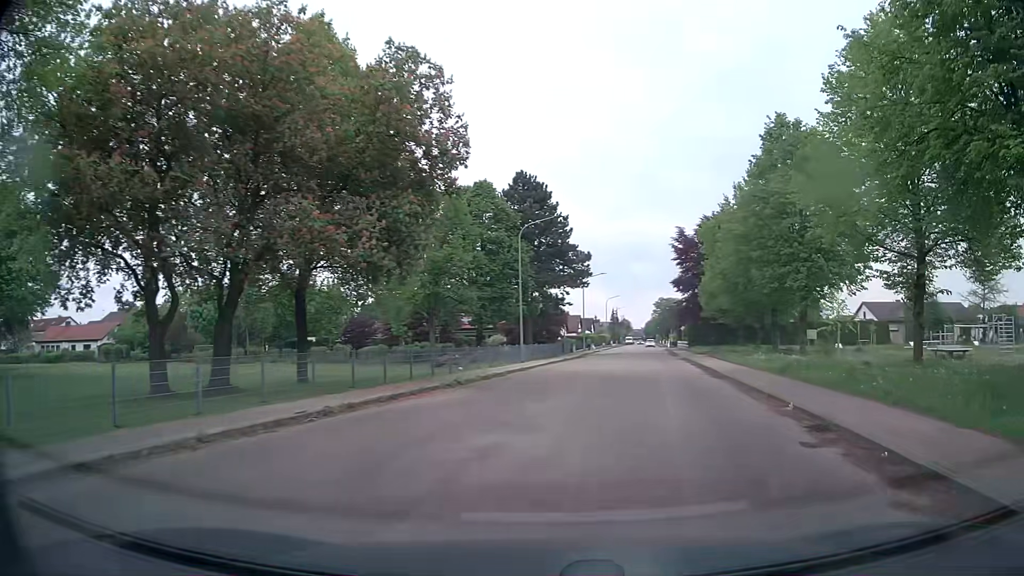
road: residential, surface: asphalt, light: Day
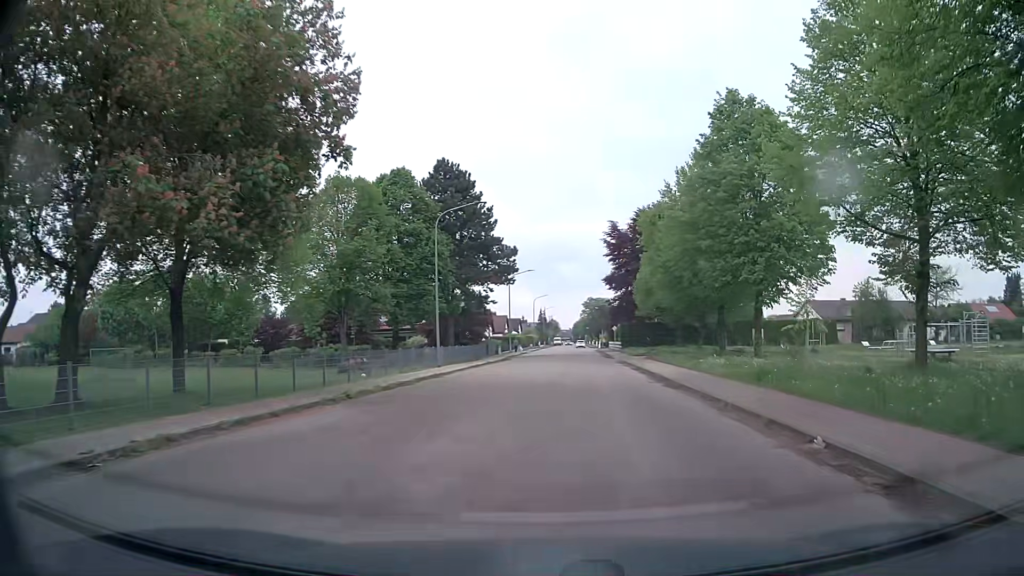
(+0.3, +4.9) m; +6°
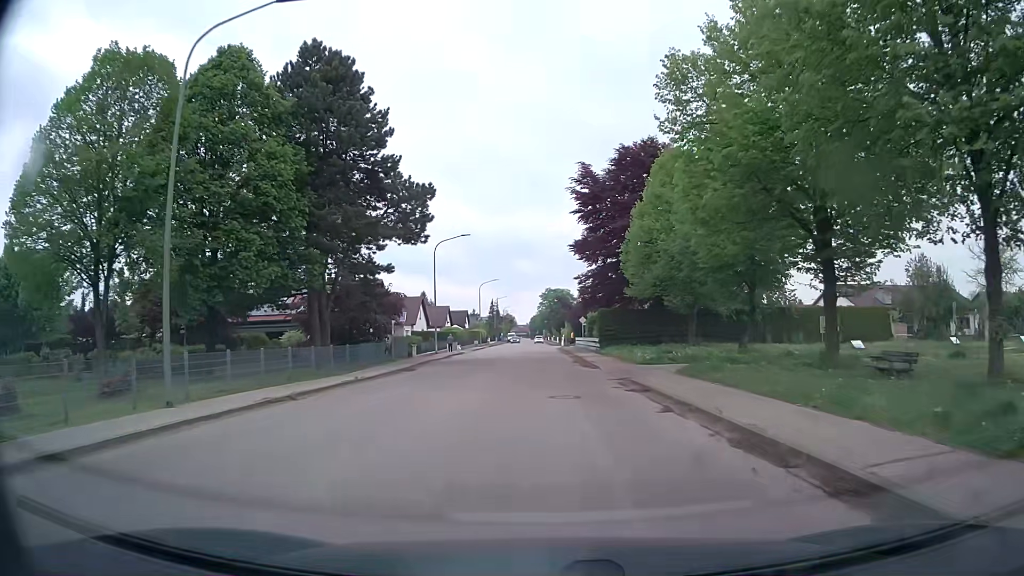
(+1.2, +24.5) m; +3°
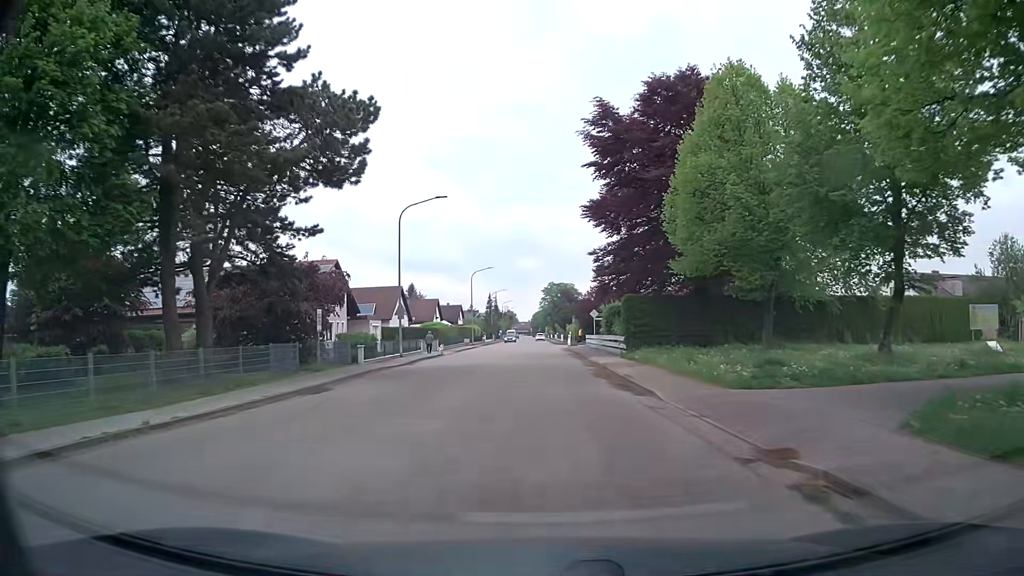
(0.0, +14.3) m; 0°
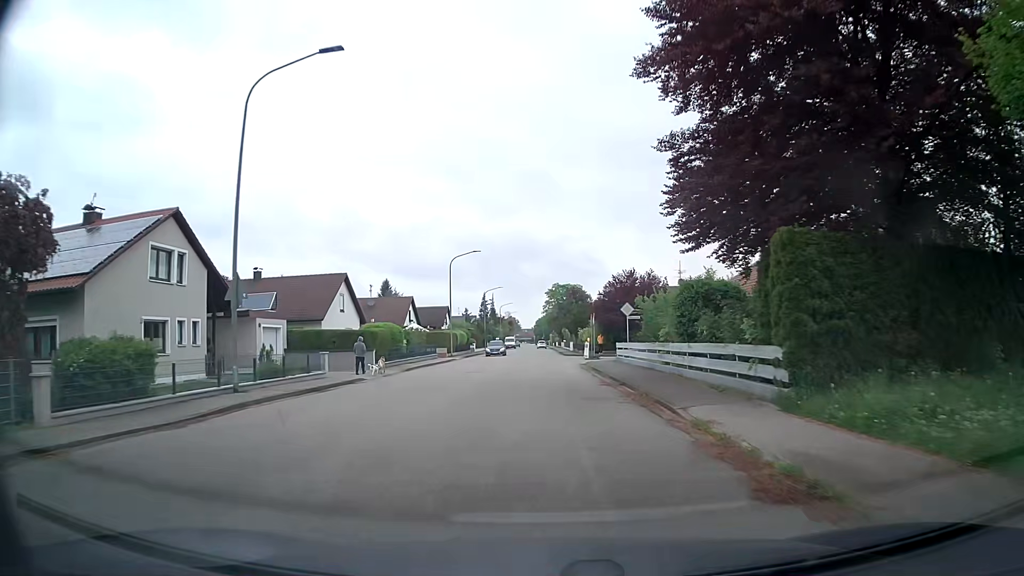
(-0.1, +22.5) m; 0°
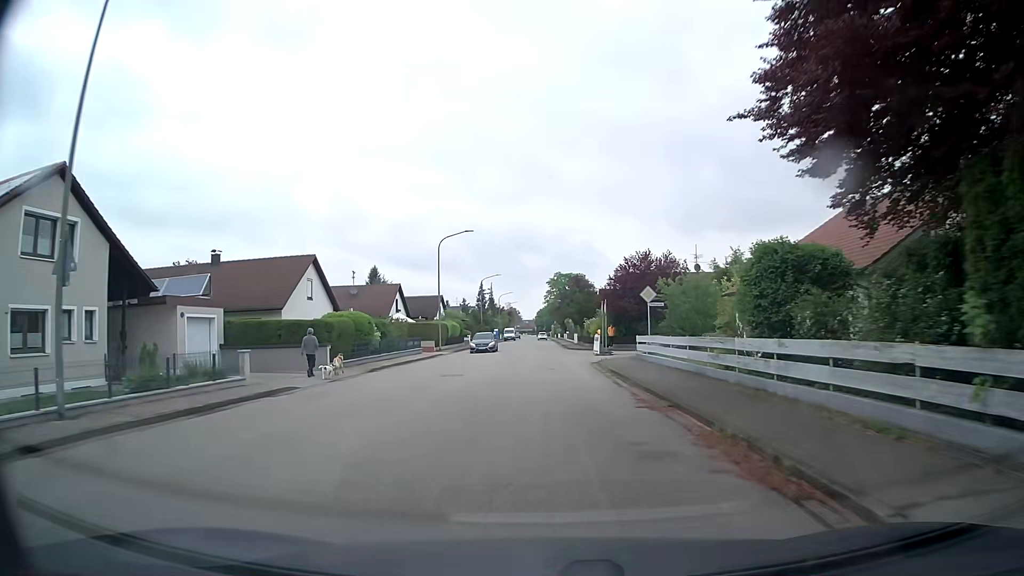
(-0.1, +7.6) m; -1°
